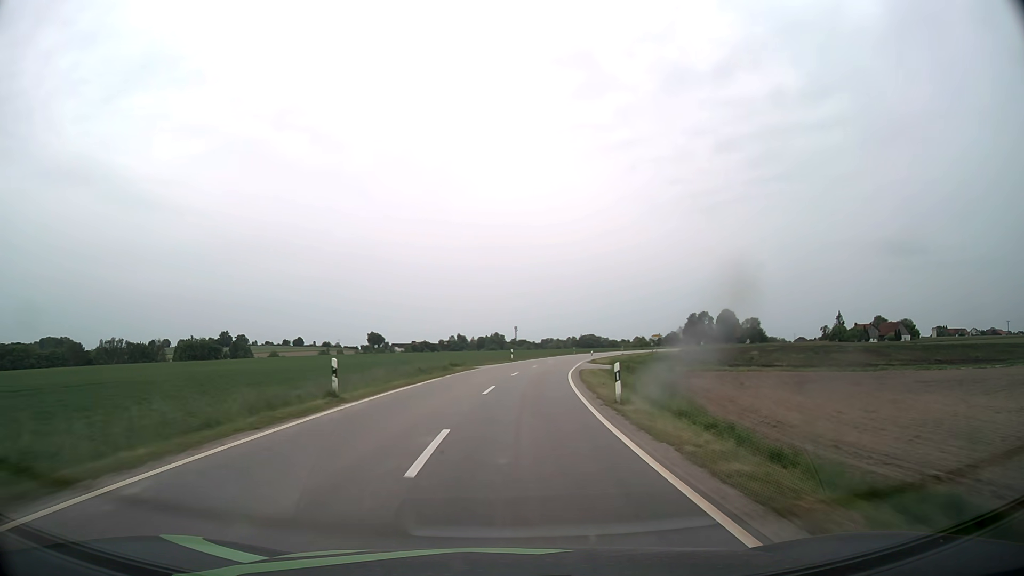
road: tertiary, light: Day
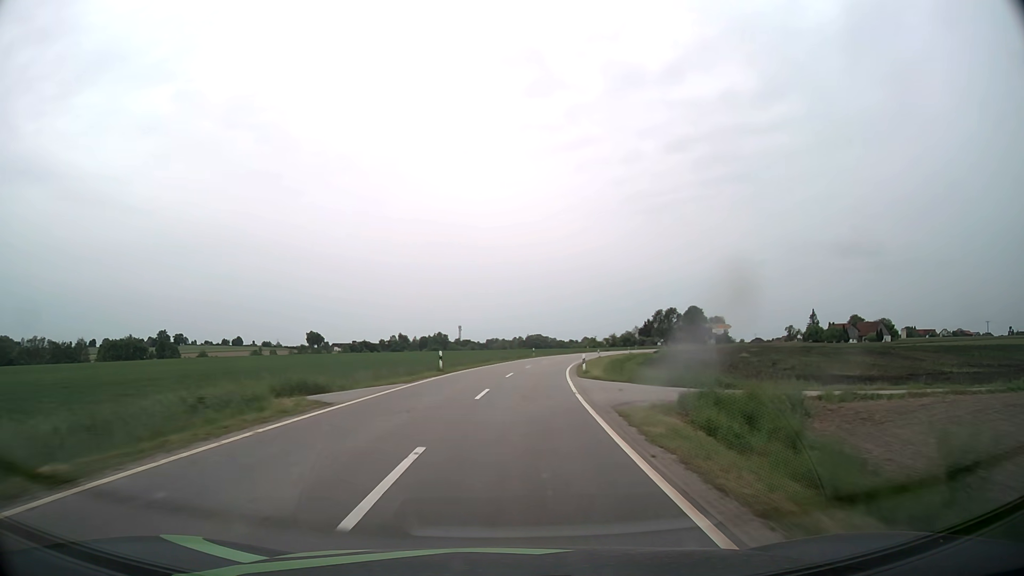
(+1.0, +26.3) m; +5°
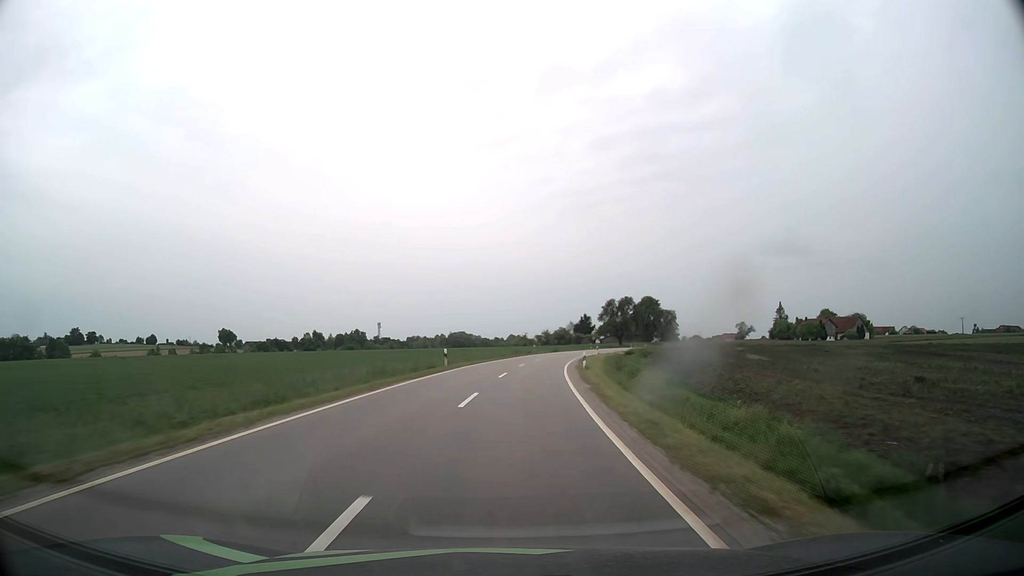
(+2.3, +39.3) m; +6°
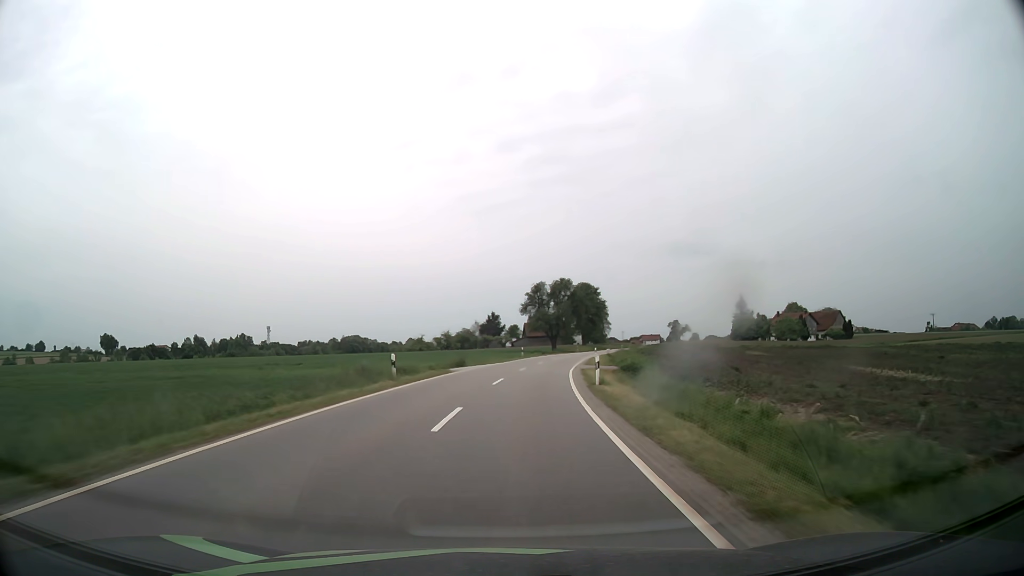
(+3.7, +52.1) m; +8°
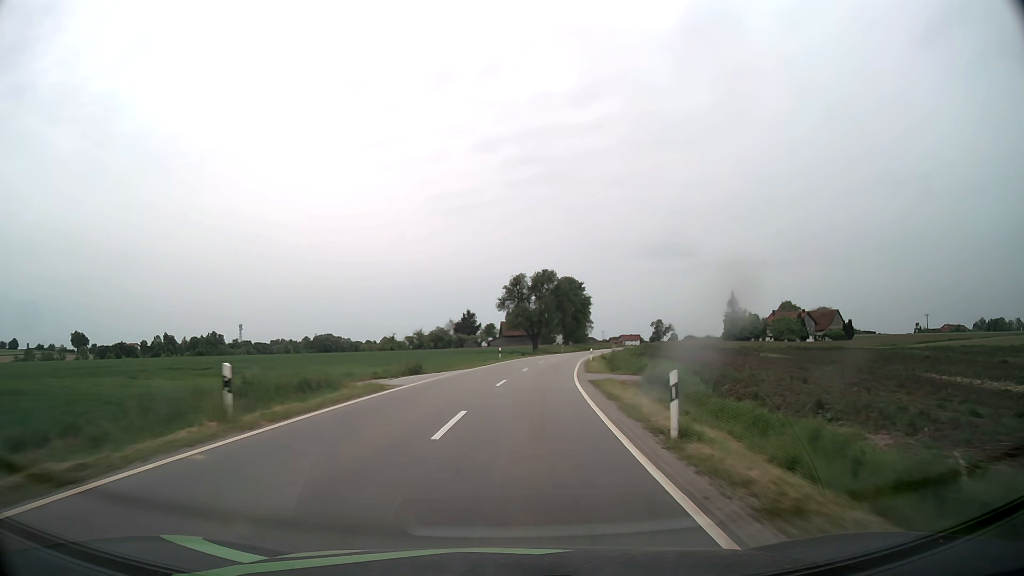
(+0.2, +13.0) m; +2°
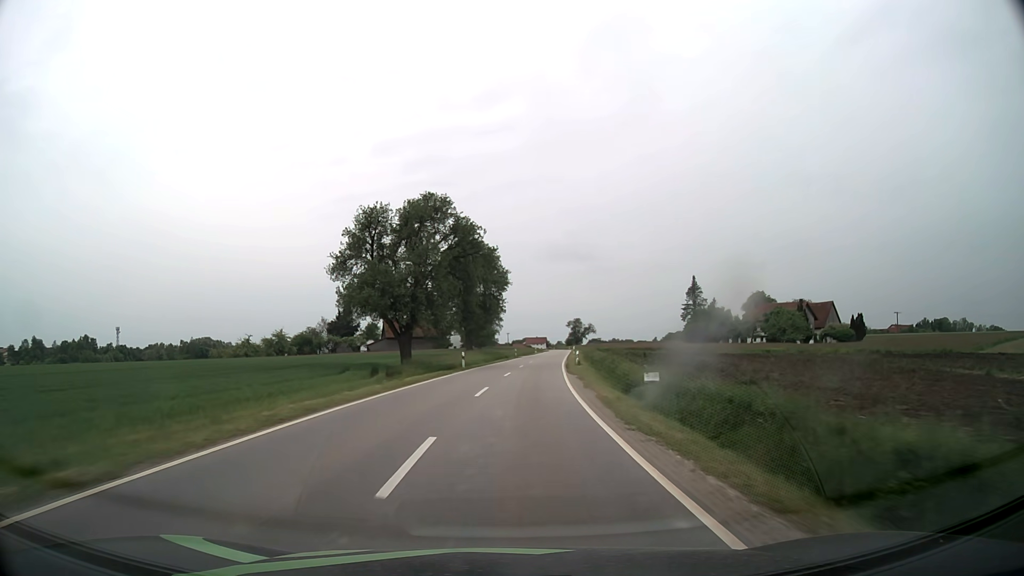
(+4.1, +51.7) m; +9°
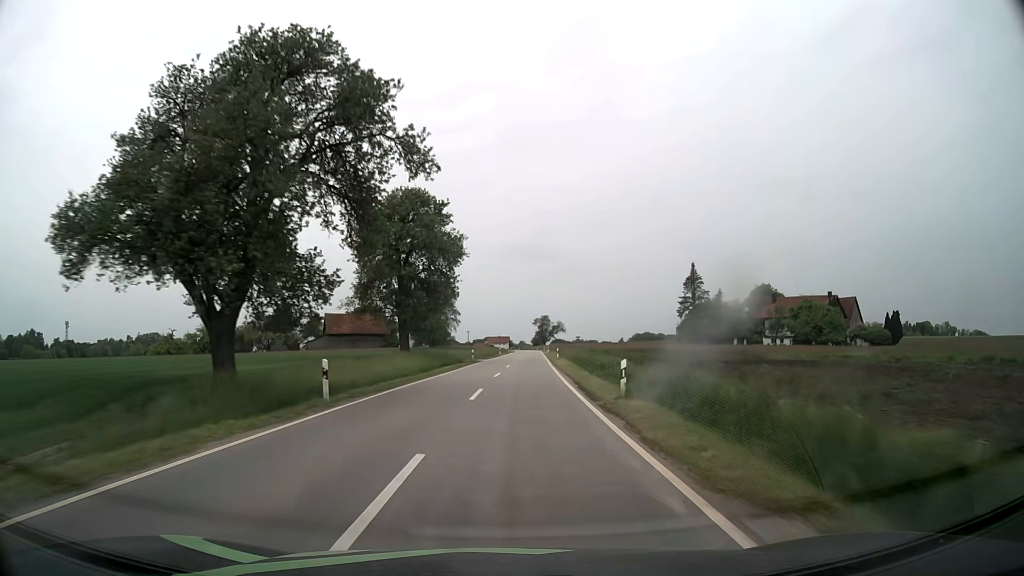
(+0.6, +26.0) m; +3°
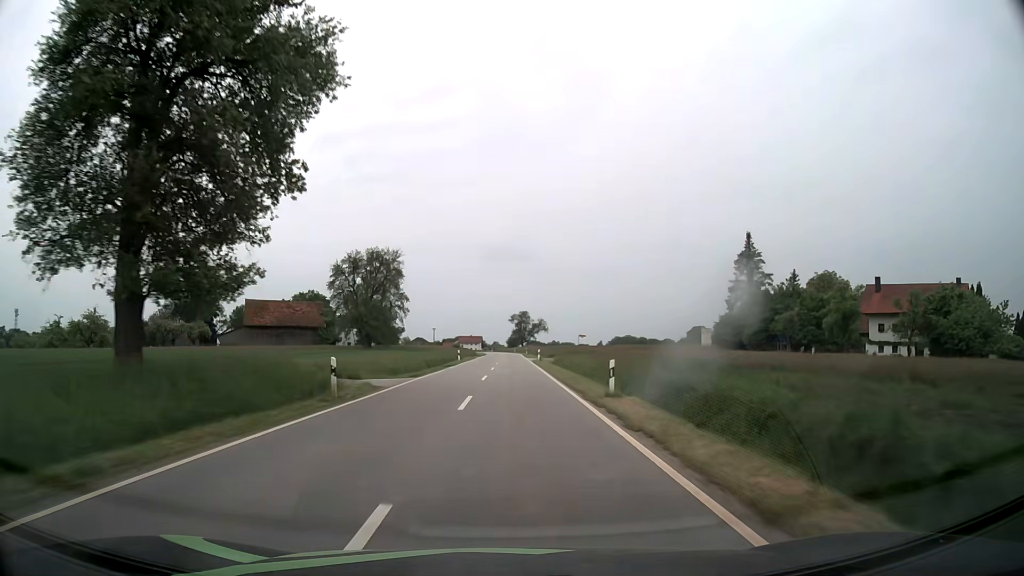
(+1.0, +39.1) m; +2°
(0, +10) (0, +20) (0, +30) (0, +40) (0, +50) (+1, +60) (+1, +70) (+1, +80) (+1, +90) (+1, +100) m
